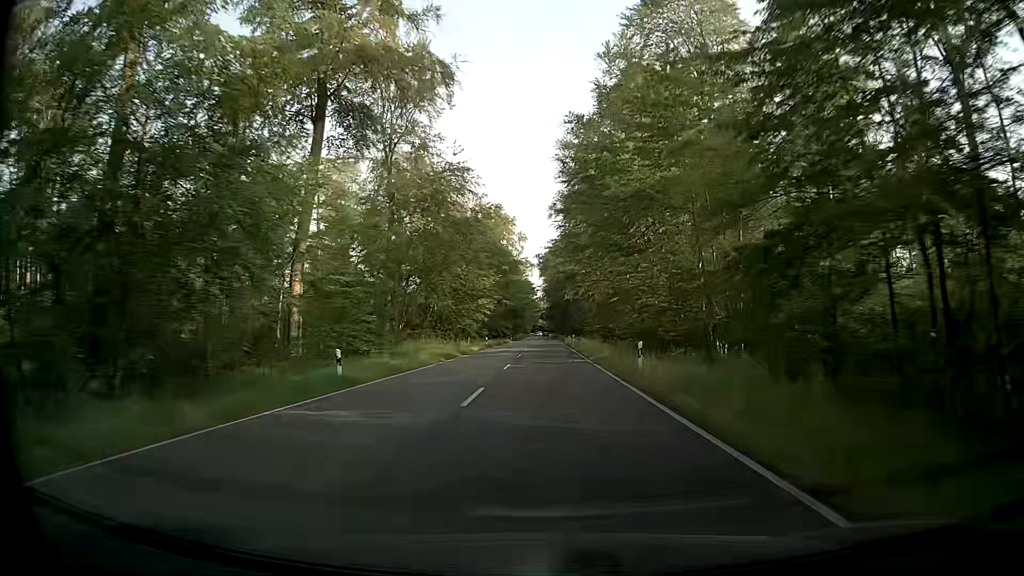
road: secondary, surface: asphalt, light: Day
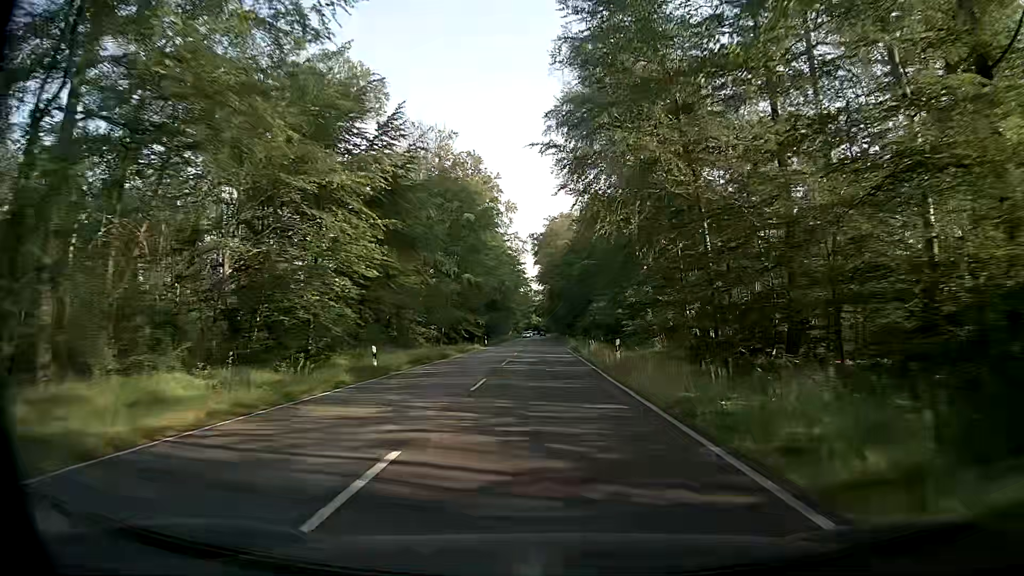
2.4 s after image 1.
(+0.3, +44.6) m; 0°
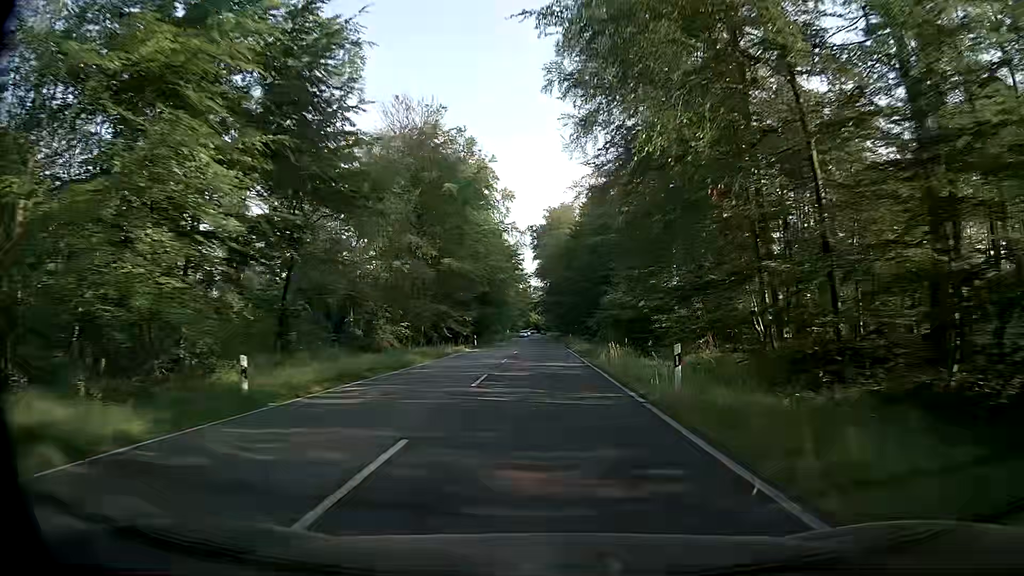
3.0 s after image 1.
(0.0, +11.1) m; +1°
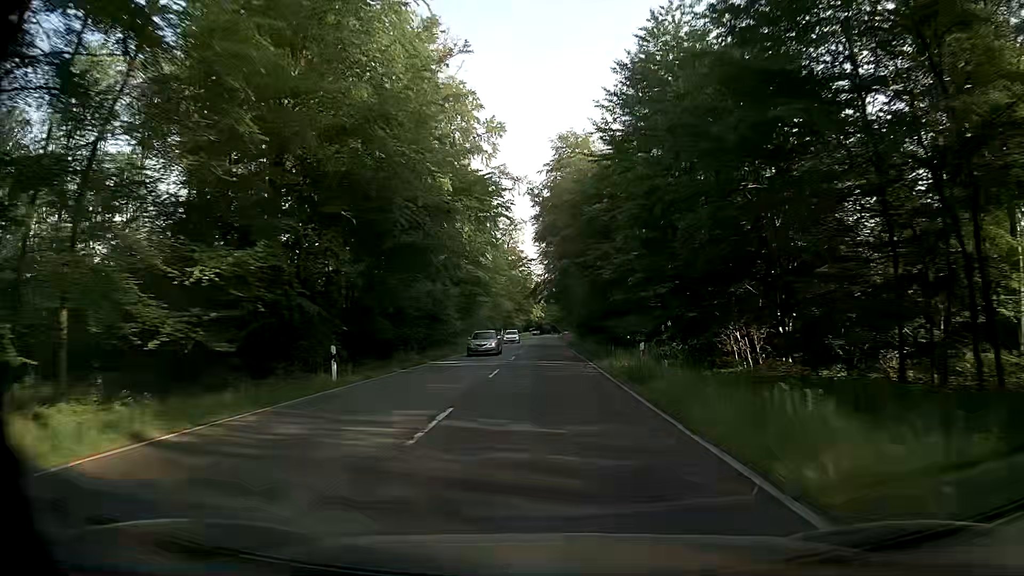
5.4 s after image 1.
(-0.5, +44.4) m; -1°
(0, +10) (0, +20) (0, +30) (0, +40) (0, +50) (0, +60) (0, +70) (0, +80) (0, +90) (0, +100) m
